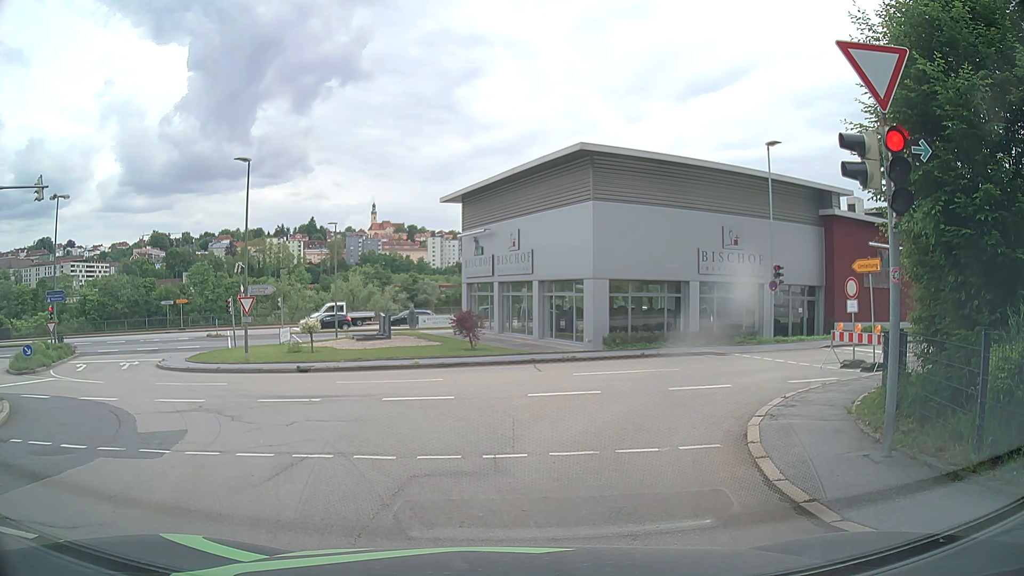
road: residential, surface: asphalt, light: Day
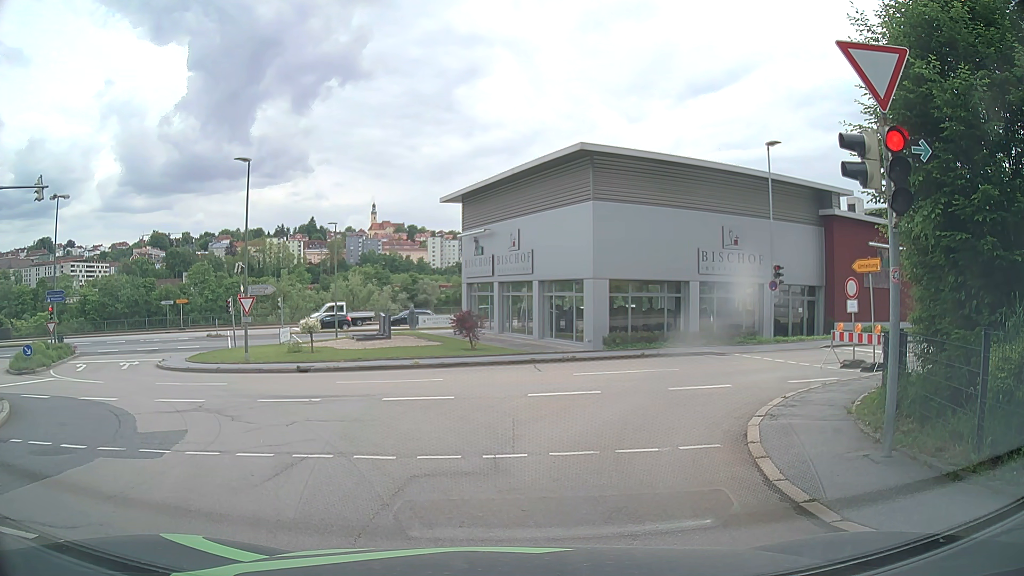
(0.0, 0.0) m; 0°
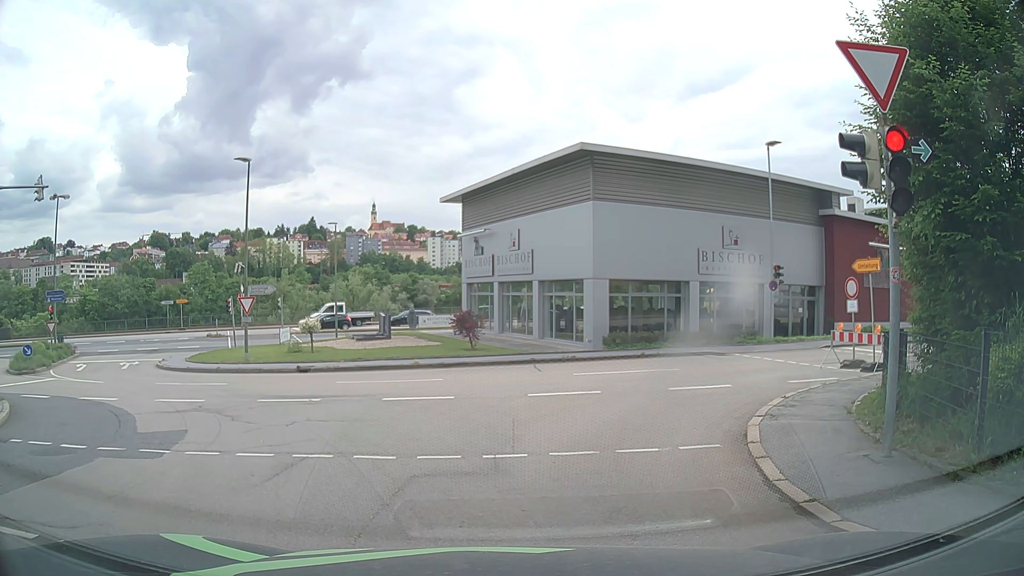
(0.0, 0.0) m; 0°
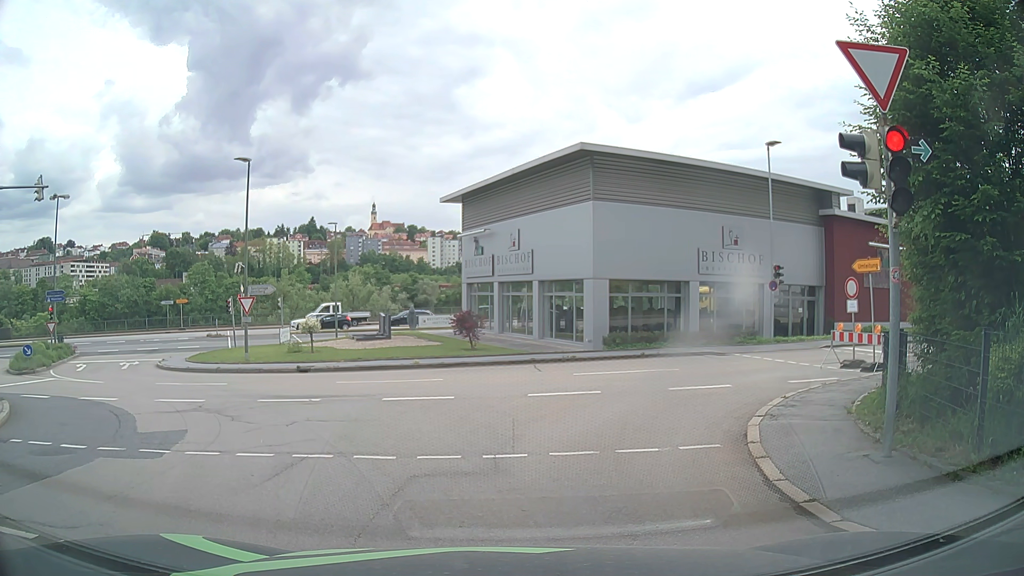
(0.0, 0.0) m; 0°
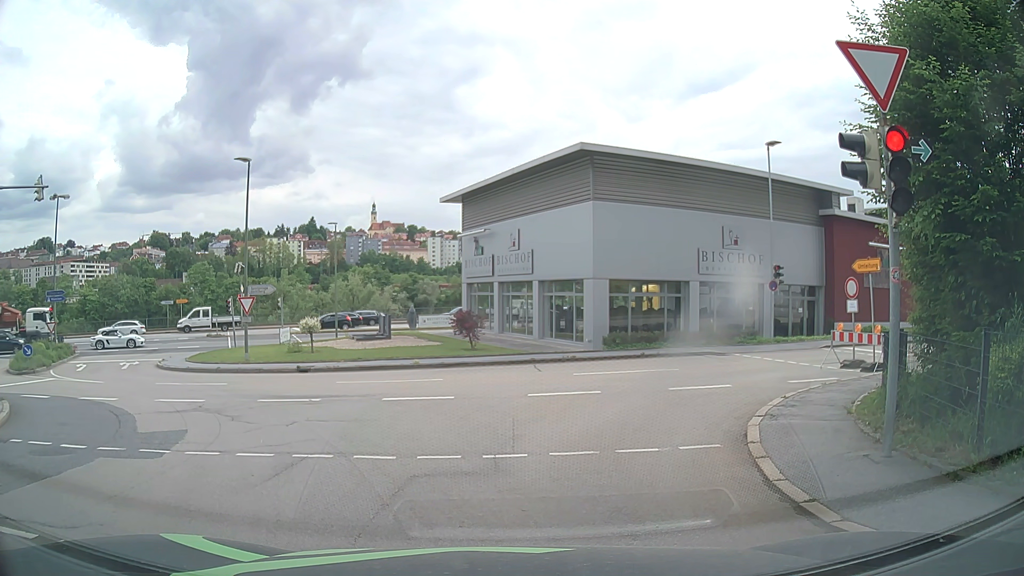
(0.0, 0.0) m; 0°
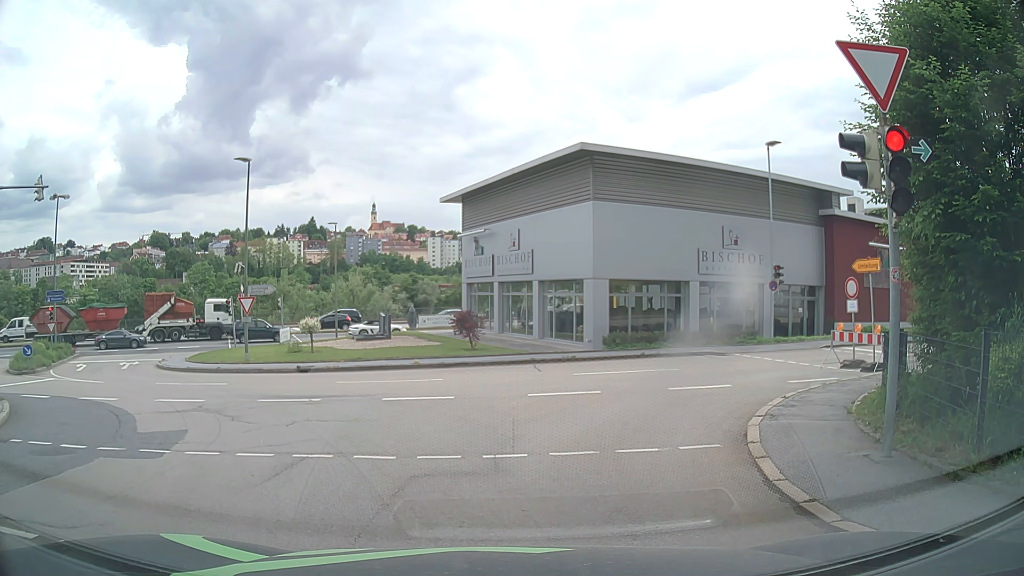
(0.0, 0.0) m; 0°
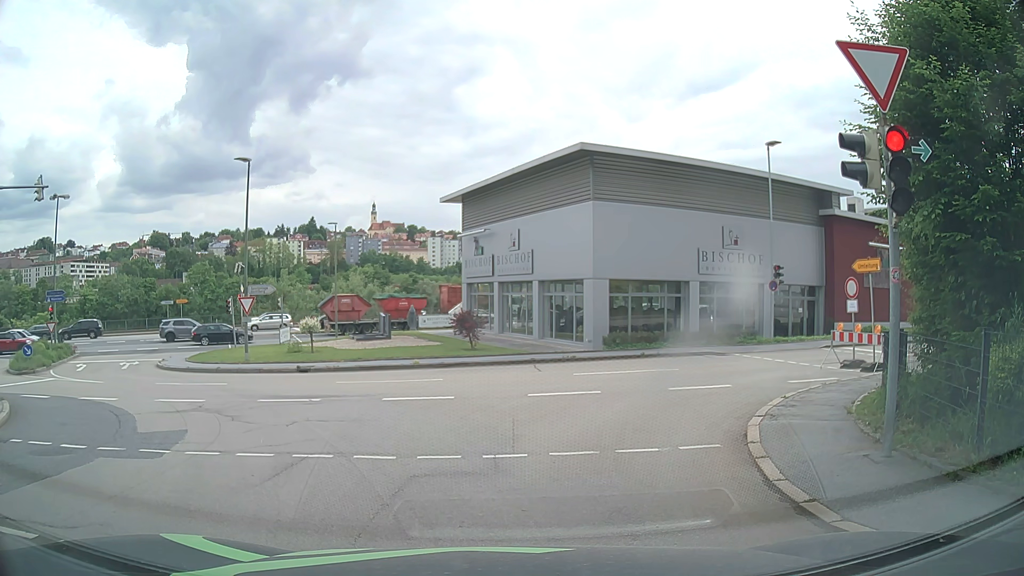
(0.0, 0.0) m; 0°
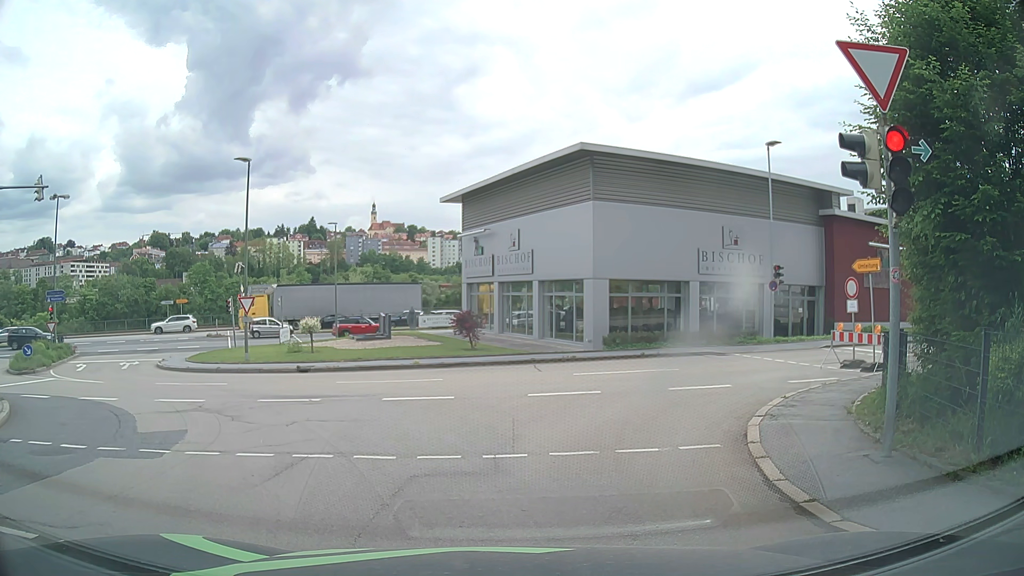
(0.0, 0.0) m; 0°
(-2, +10) (-8, +18) (-15, +24) (-20, +33) (-20, +43) (-13, +50) (-5, +55) (+5, +59) (+14, +63) (+23, +67) m
